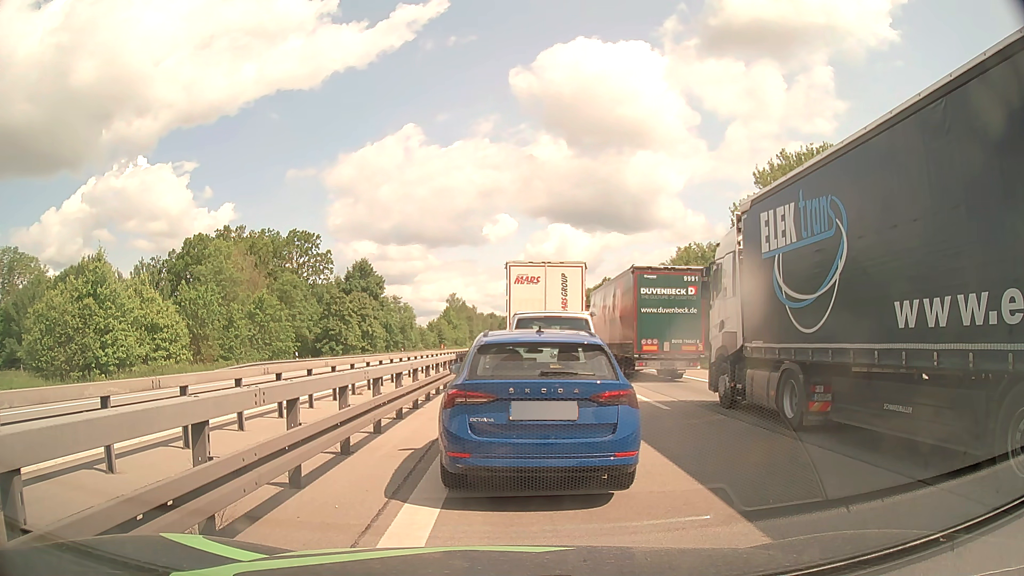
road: motorway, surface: asphalt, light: Day
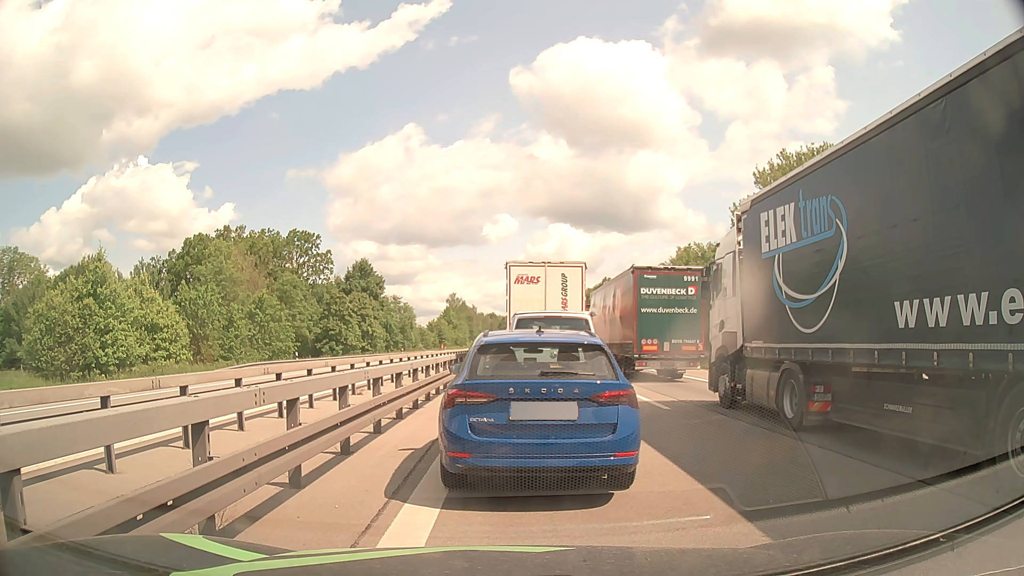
(0.0, 0.0) m; 0°
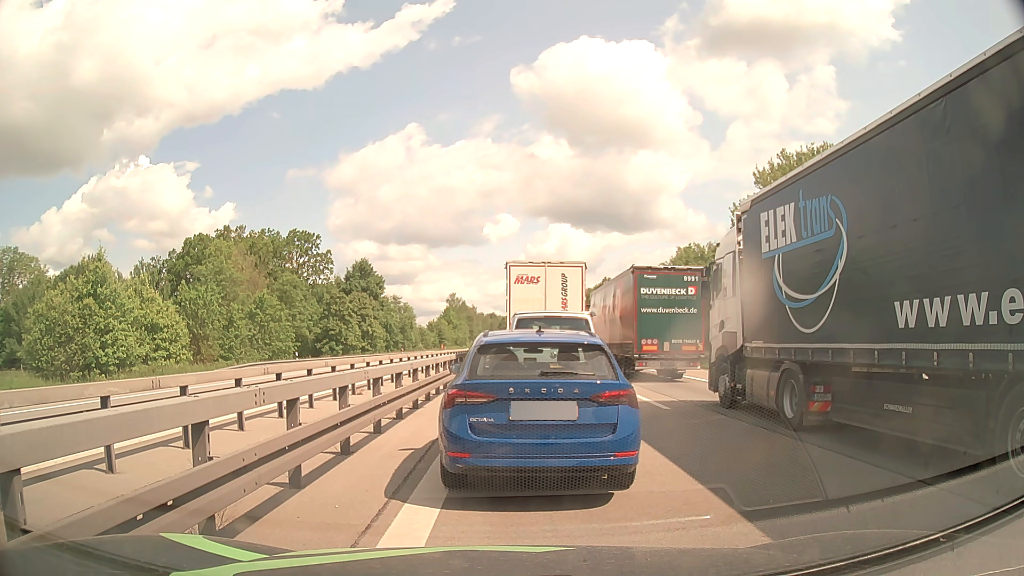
(0.0, 0.0) m; 0°
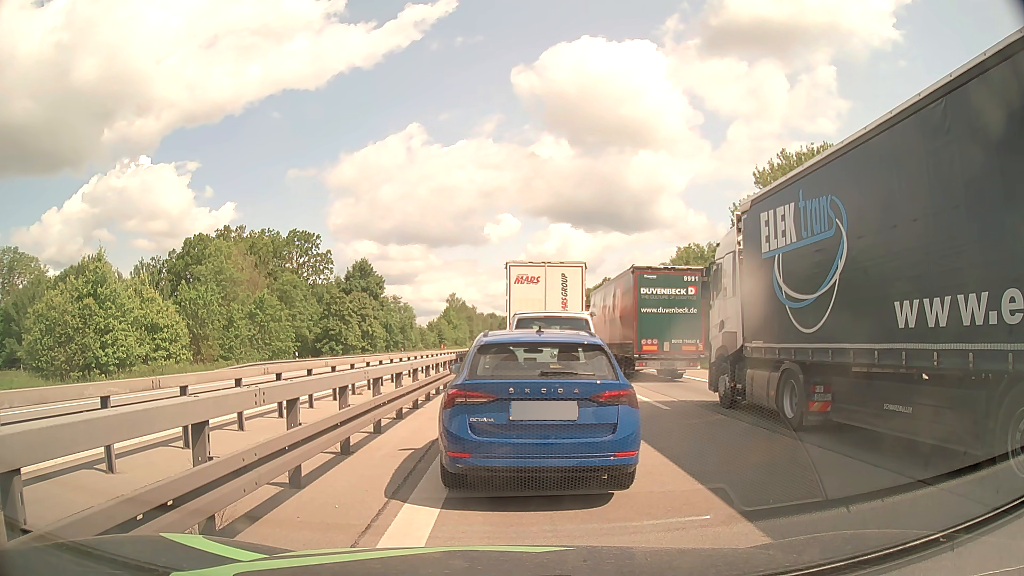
(0.0, 0.0) m; 0°
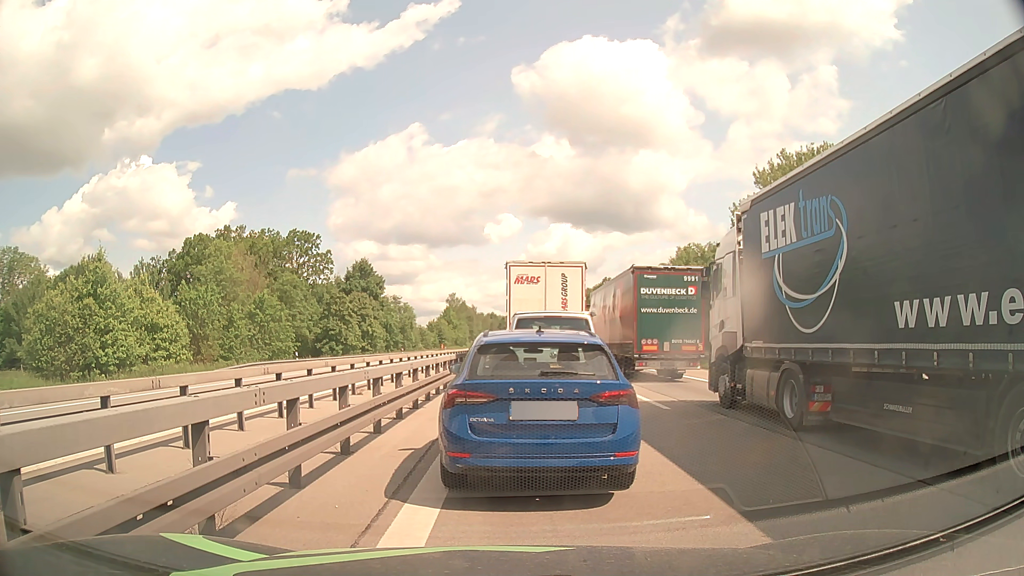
(0.0, 0.0) m; 0°
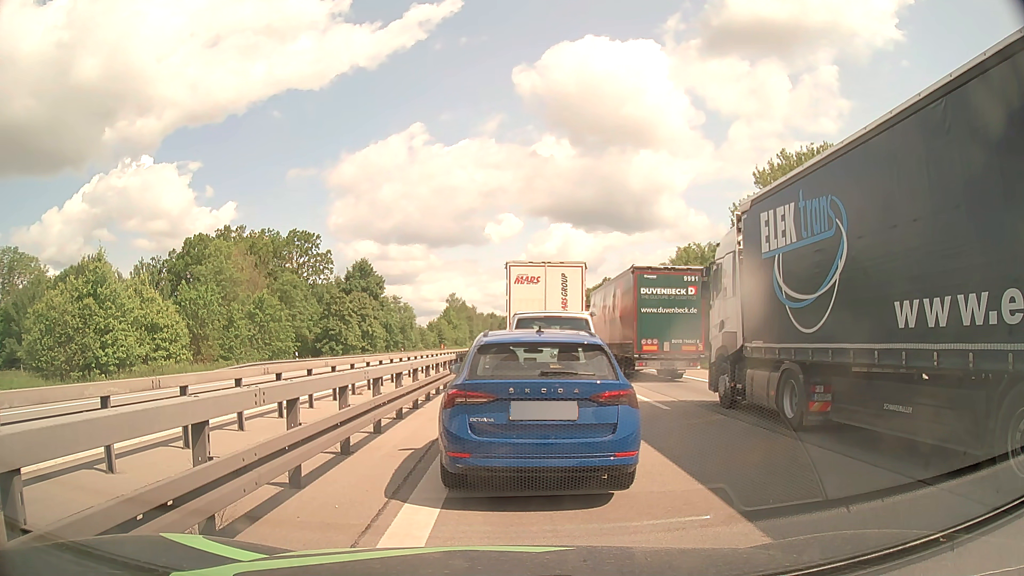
(0.0, 0.0) m; 0°
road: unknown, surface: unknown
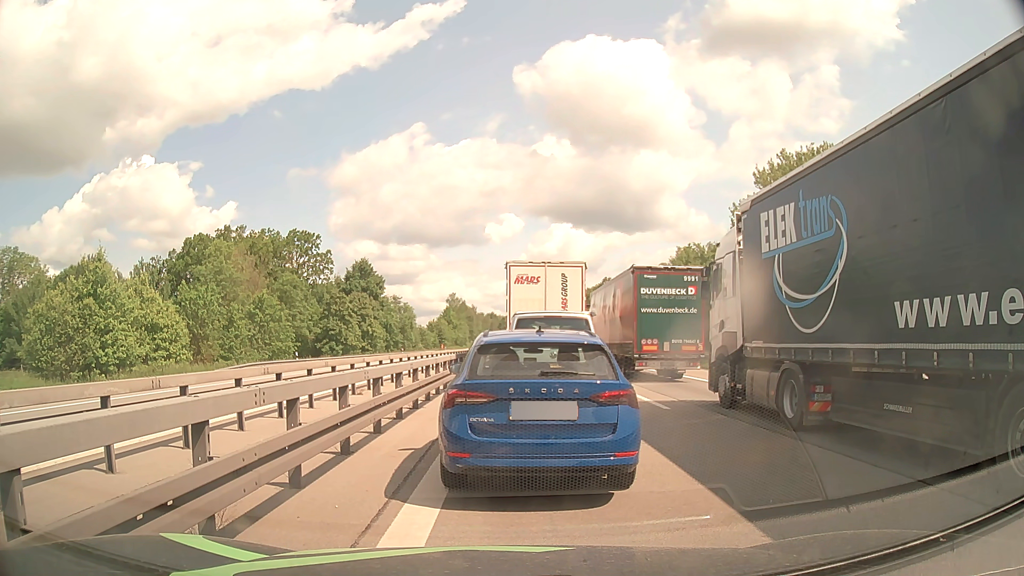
(0.0, 0.0) m; 0°
